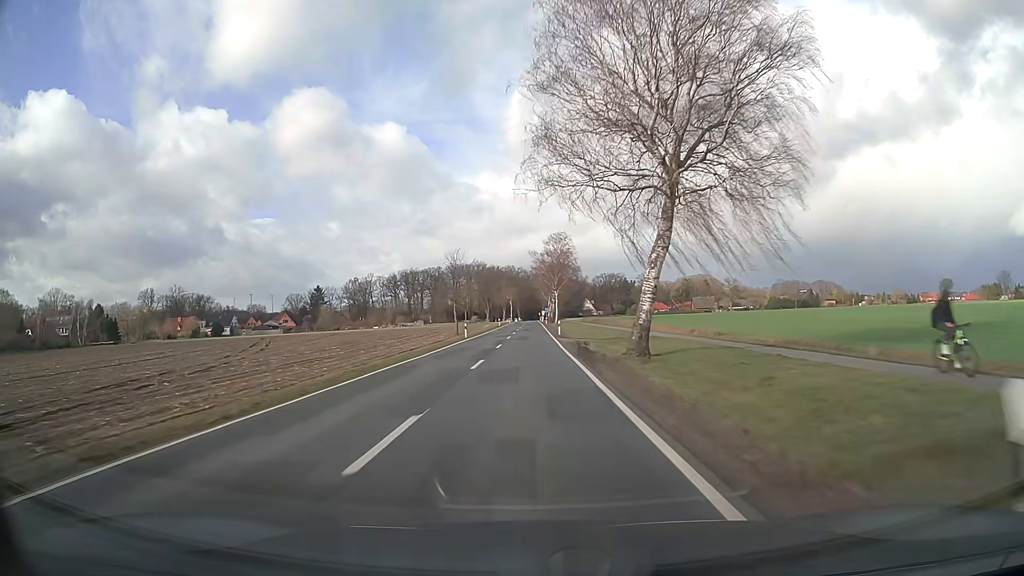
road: secondary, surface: asphalt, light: Day
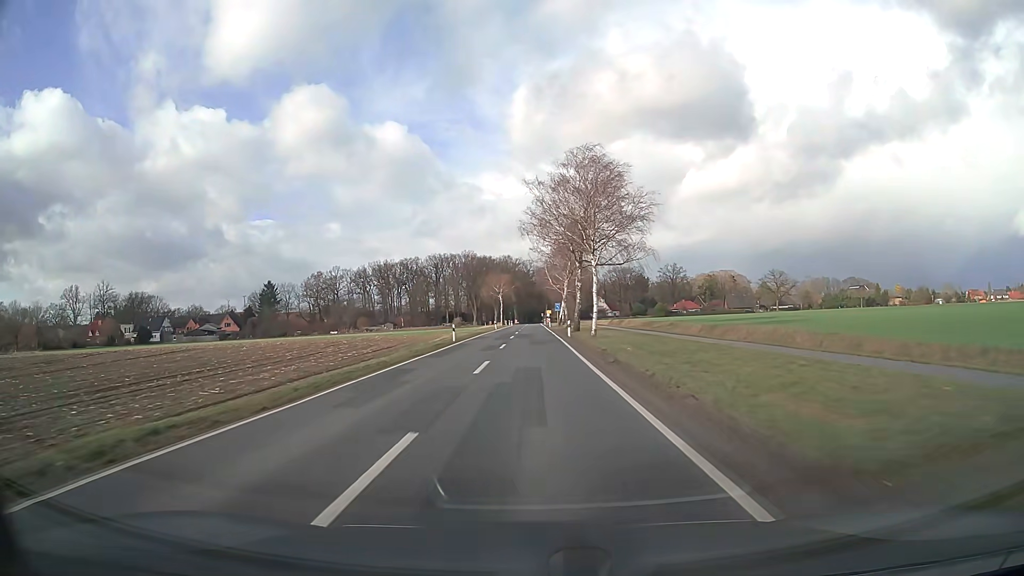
(-0.3, +62.1) m; 0°
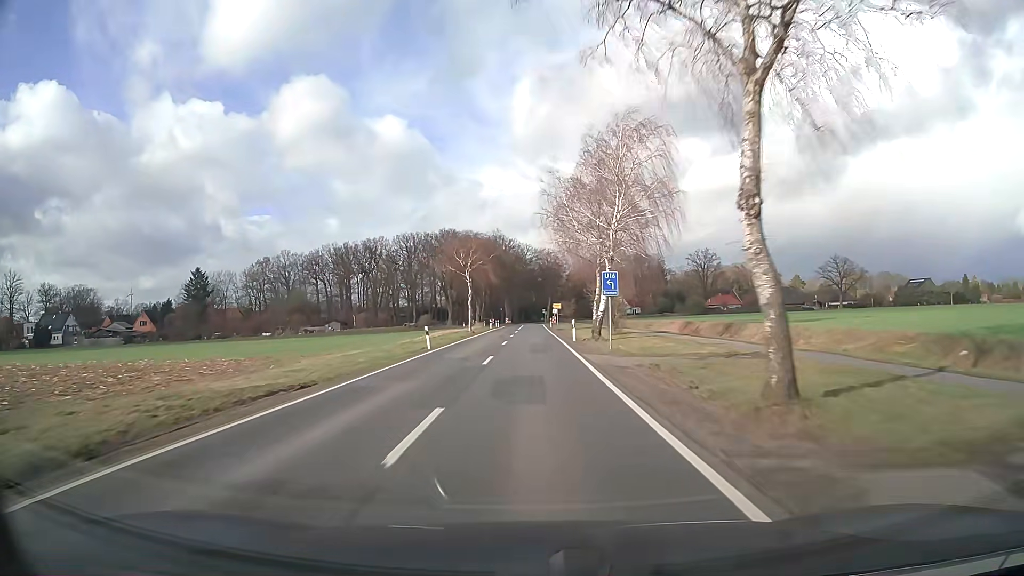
(0.0, +57.8) m; 0°
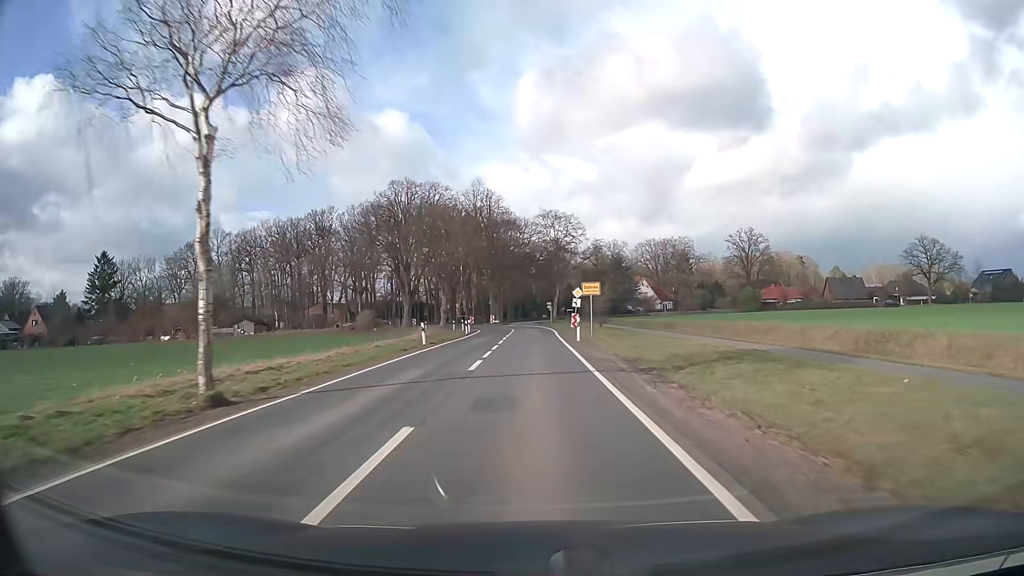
(0.0, +50.8) m; 0°
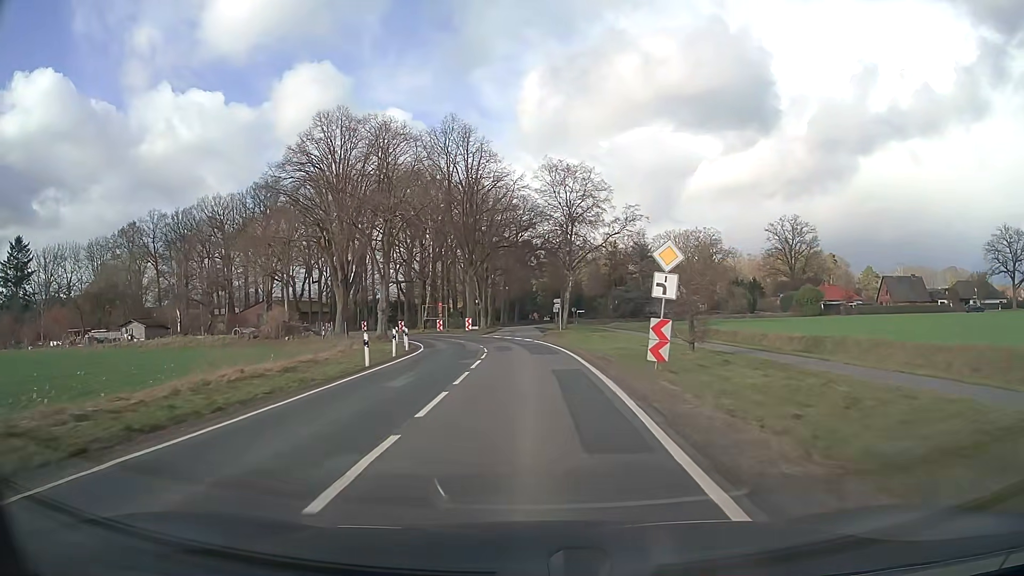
(+0.1, +33.7) m; 0°
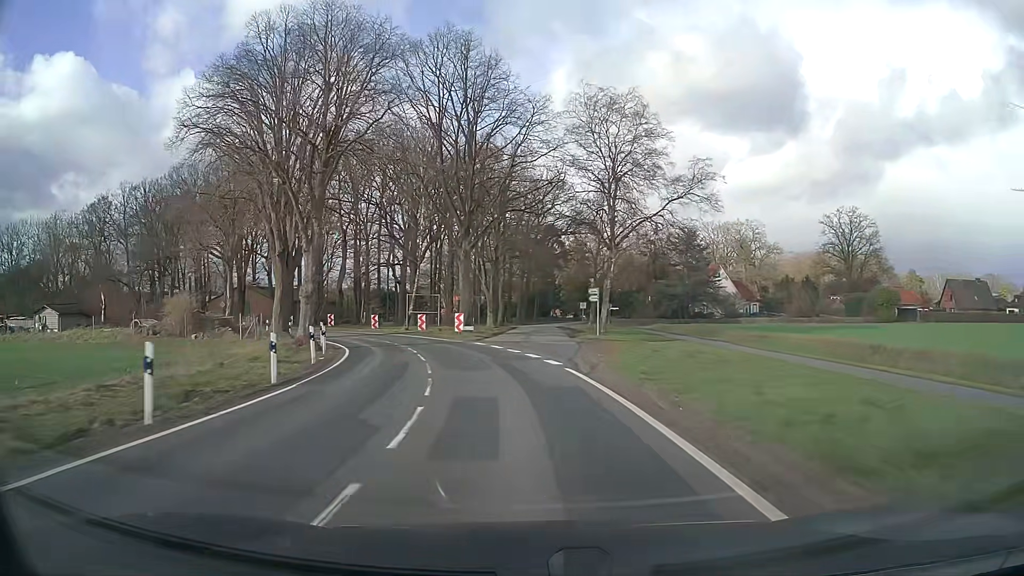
(-0.2, +20.3) m; -2°
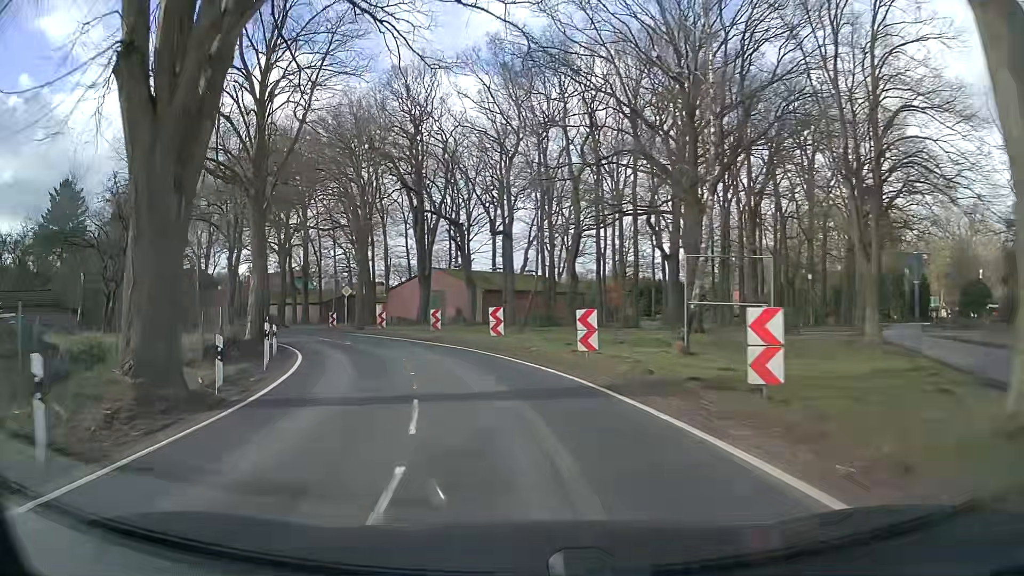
(-6.1, +35.1) m; -22°
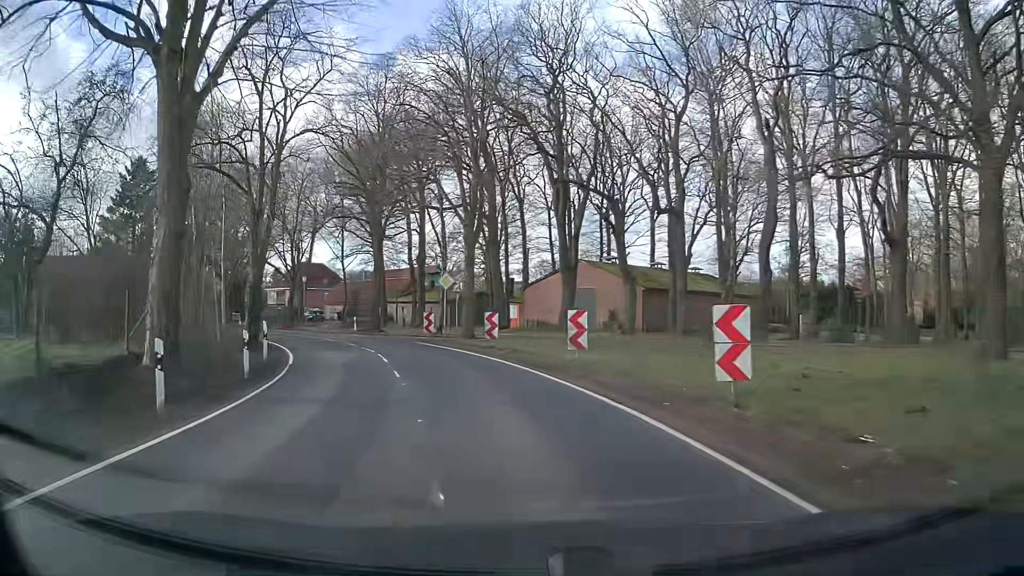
(-1.8, +15.4) m; -12°
(-1, +10) (-3, +20) (-7, +29) (-11, +38) (-17, +46) (-23, +54) (-29, +62) (-36, +69) (-42, +77) (-49, +84) m
